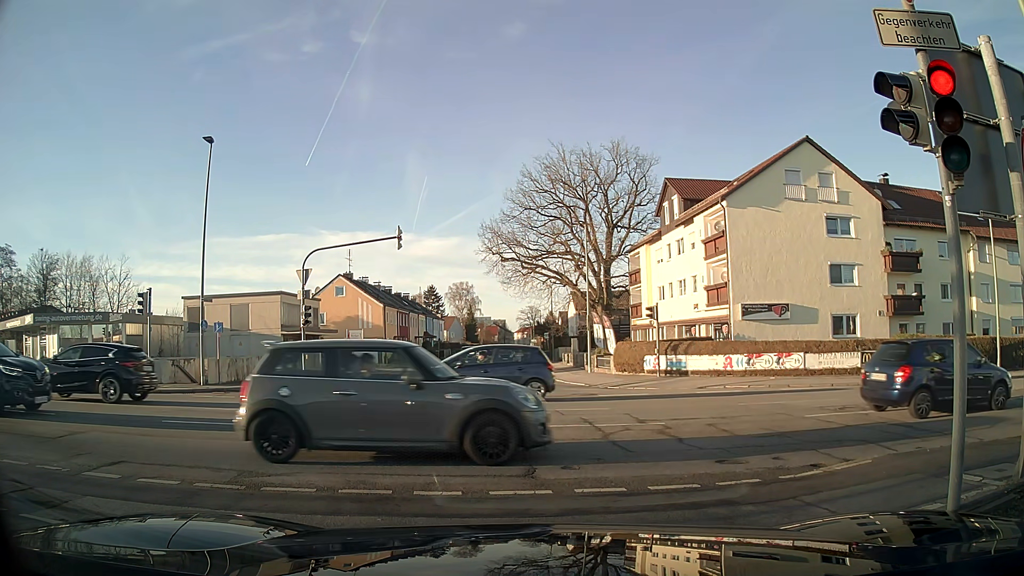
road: tertiary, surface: asphalt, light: Day
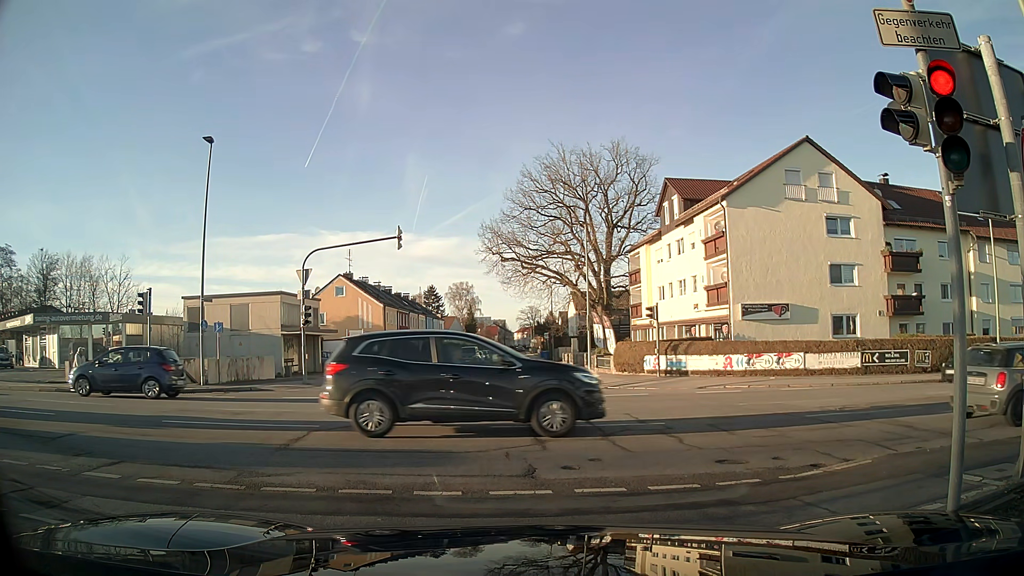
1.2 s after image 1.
(0.0, 0.0) m; 0°
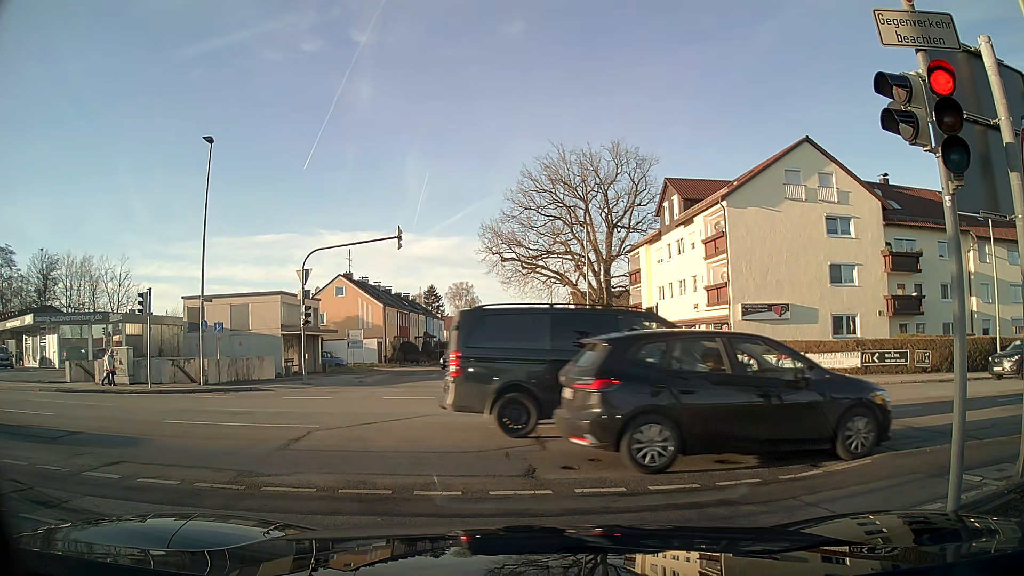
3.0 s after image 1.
(0.0, 0.0) m; 0°
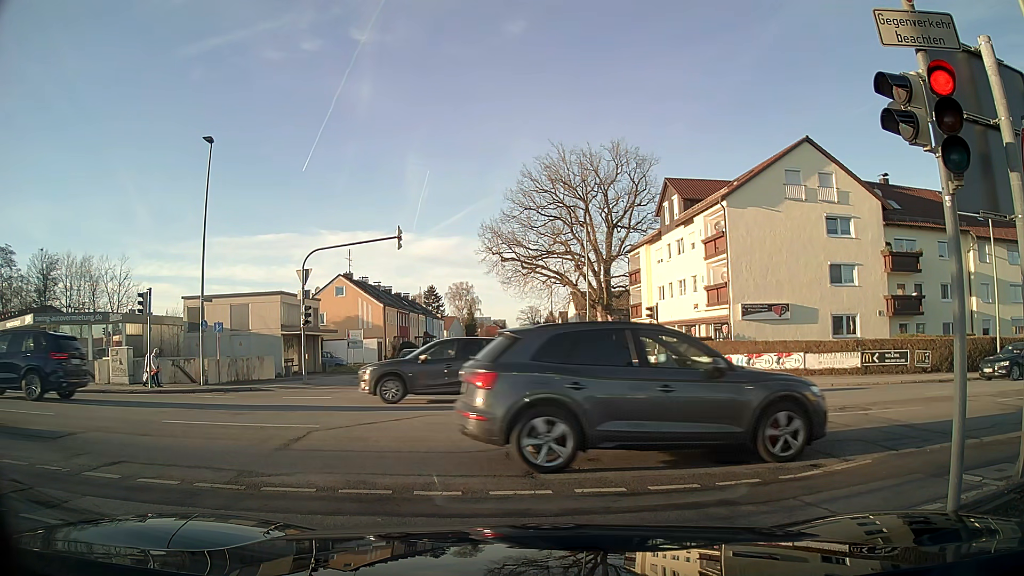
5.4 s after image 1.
(0.0, 0.0) m; 0°
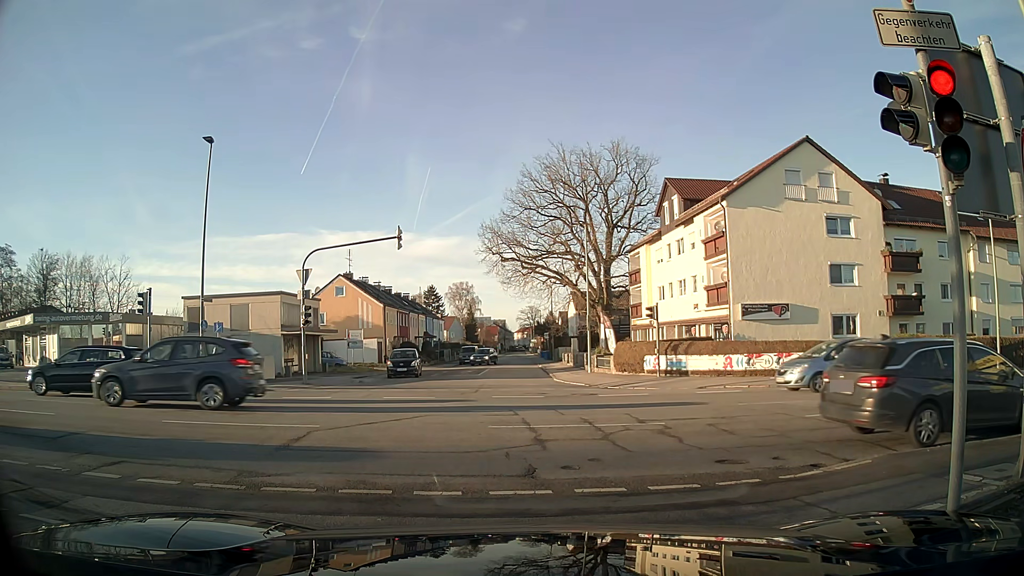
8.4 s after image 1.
(0.0, 0.0) m; 0°
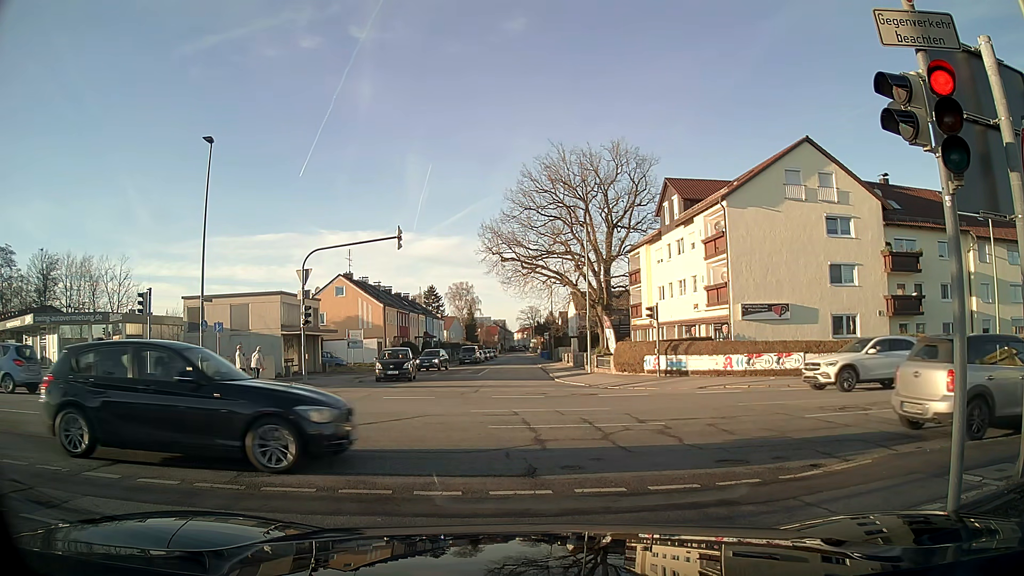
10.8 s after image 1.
(0.0, 0.0) m; 0°
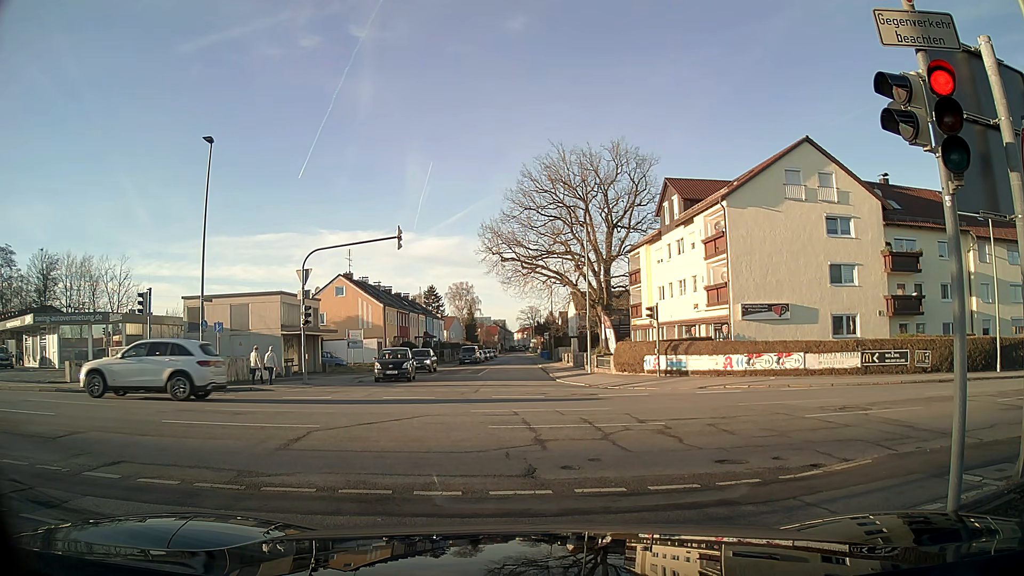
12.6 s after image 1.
(0.0, 0.0) m; 0°
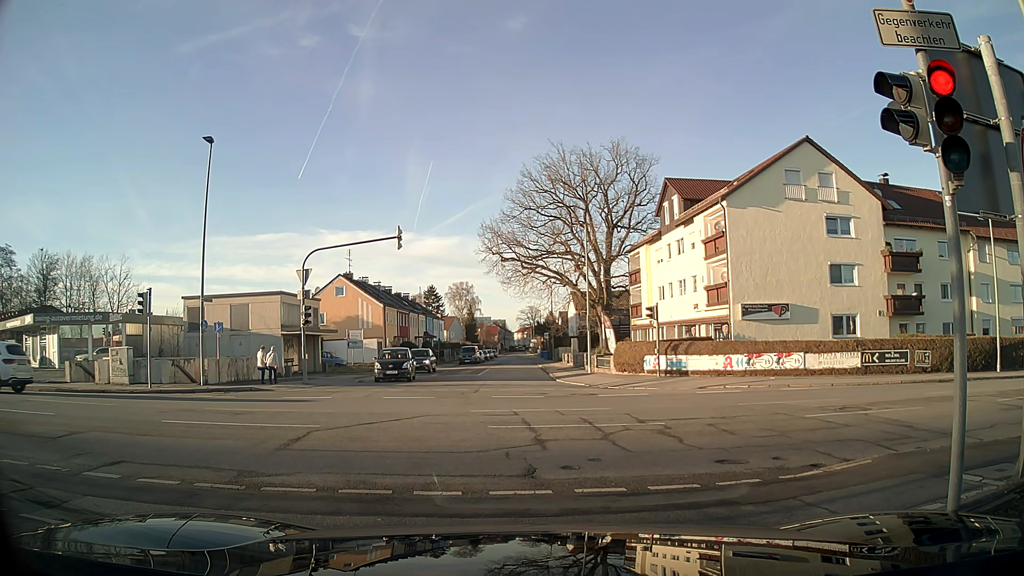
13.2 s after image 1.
(0.0, 0.0) m; 0°
